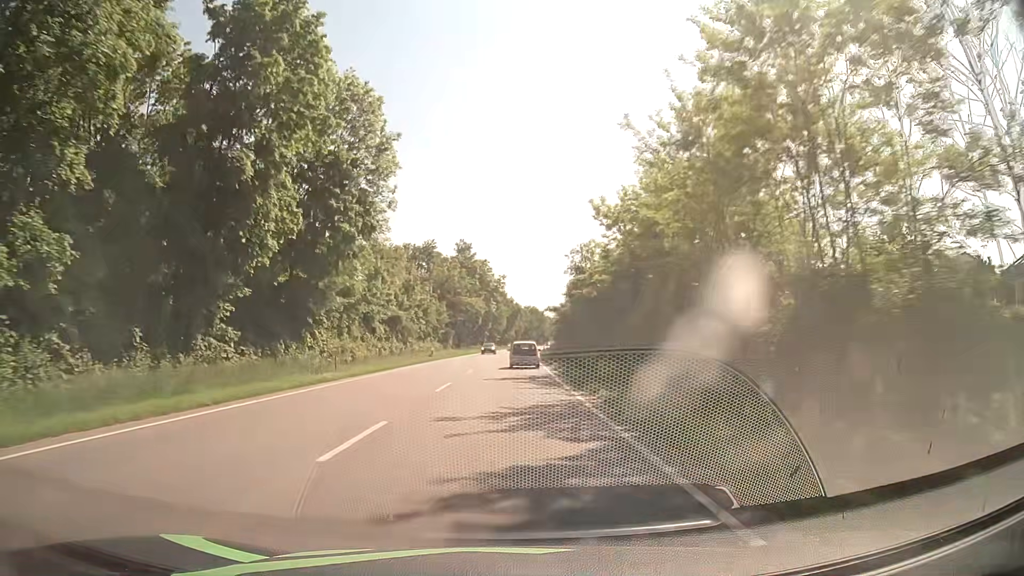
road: primary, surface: asphalt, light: Day
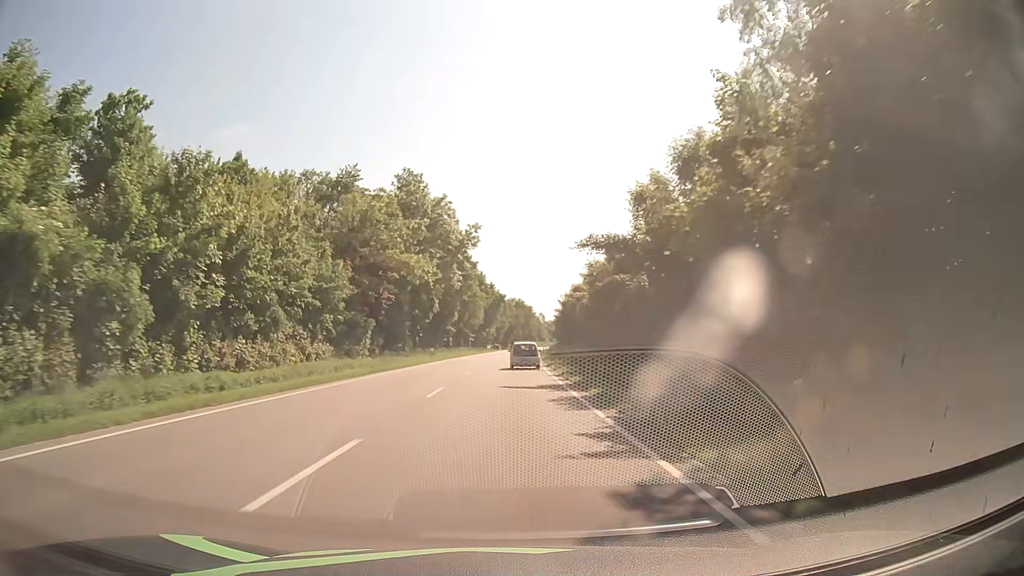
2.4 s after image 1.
(+0.8, +49.4) m; +2°
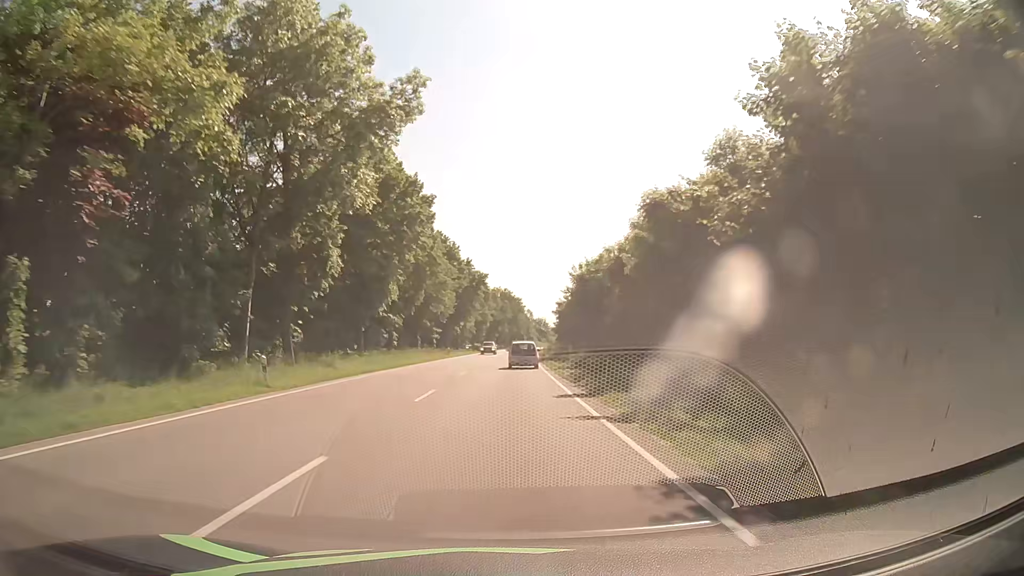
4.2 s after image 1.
(+0.4, +36.9) m; +1°
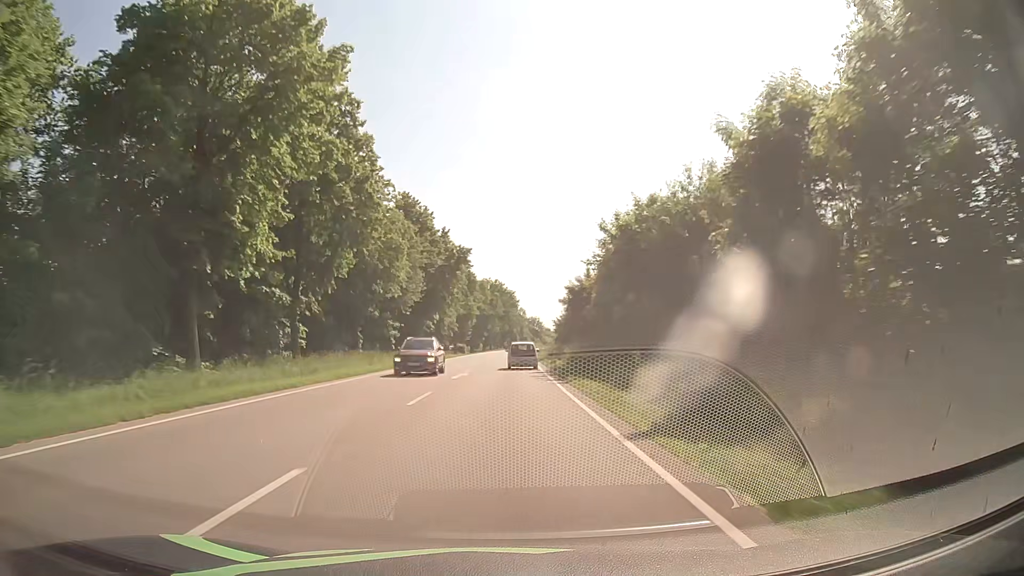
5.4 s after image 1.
(+0.1, +24.5) m; 0°
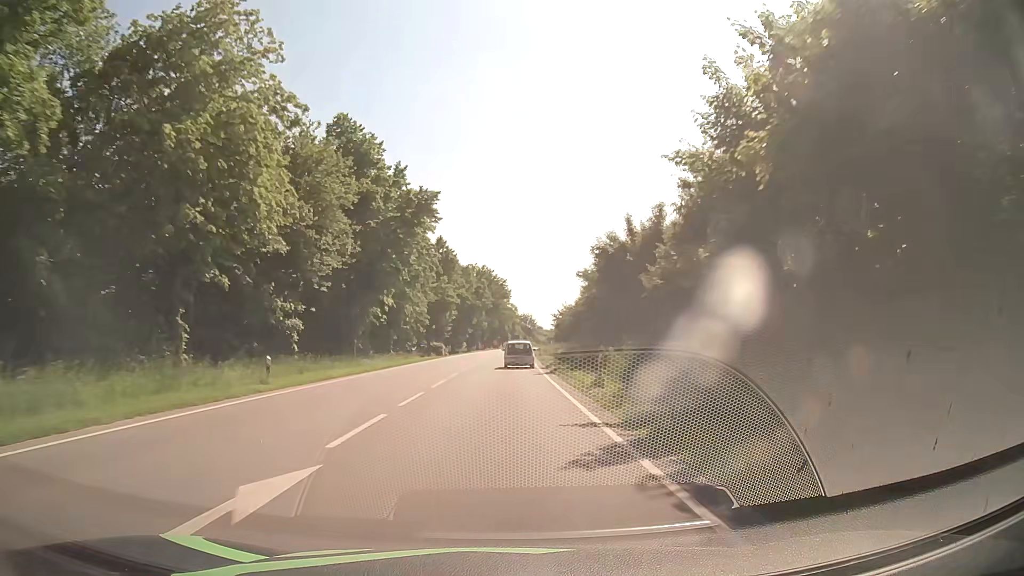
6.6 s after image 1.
(+0.3, +24.5) m; +1°
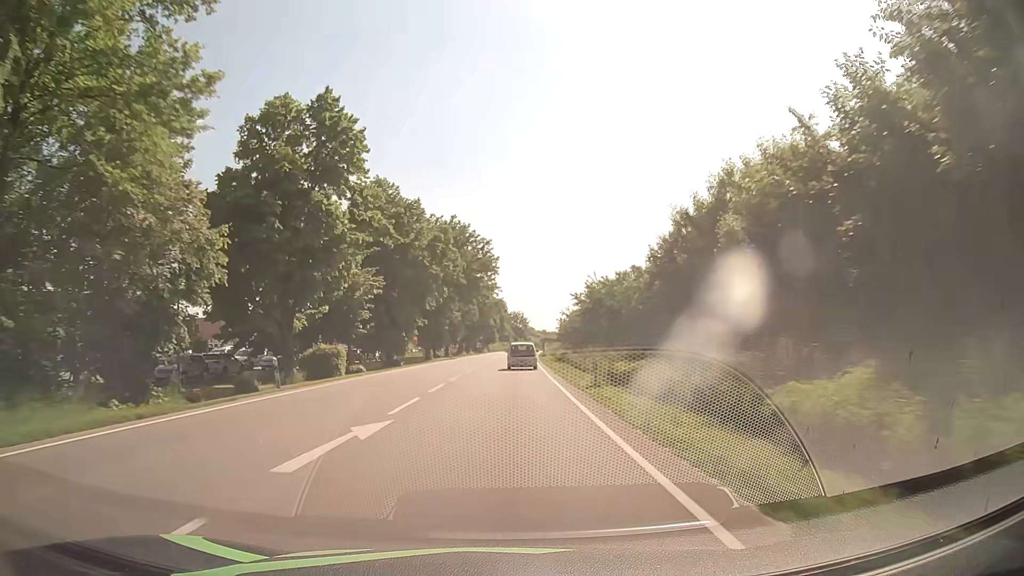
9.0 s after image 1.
(+0.5, +48.8) m; +1°
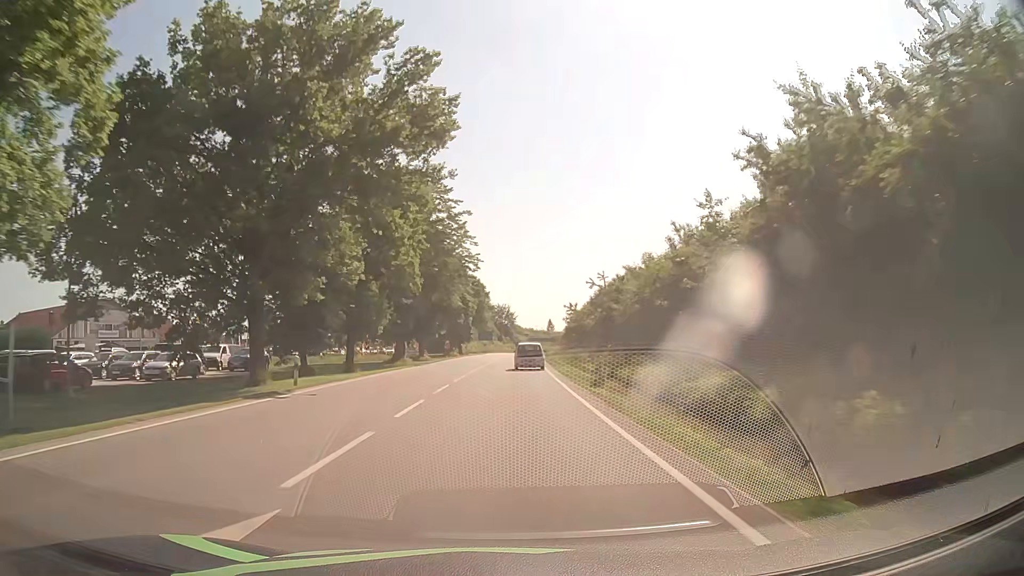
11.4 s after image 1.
(+0.5, +48.6) m; +1°
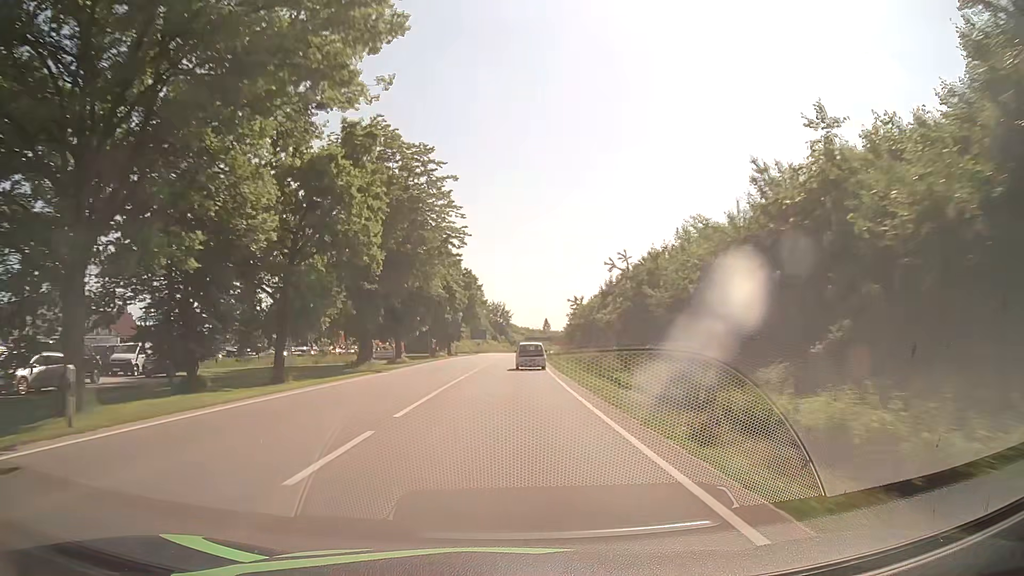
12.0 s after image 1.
(0.0, +12.1) m; 0°
(0, +10) (0, +20) (0, +30) (0, +40) (+1, +50) (+1, +60) (+2, +70) (+2, +80) (+2, +90) (+3, +100) m
